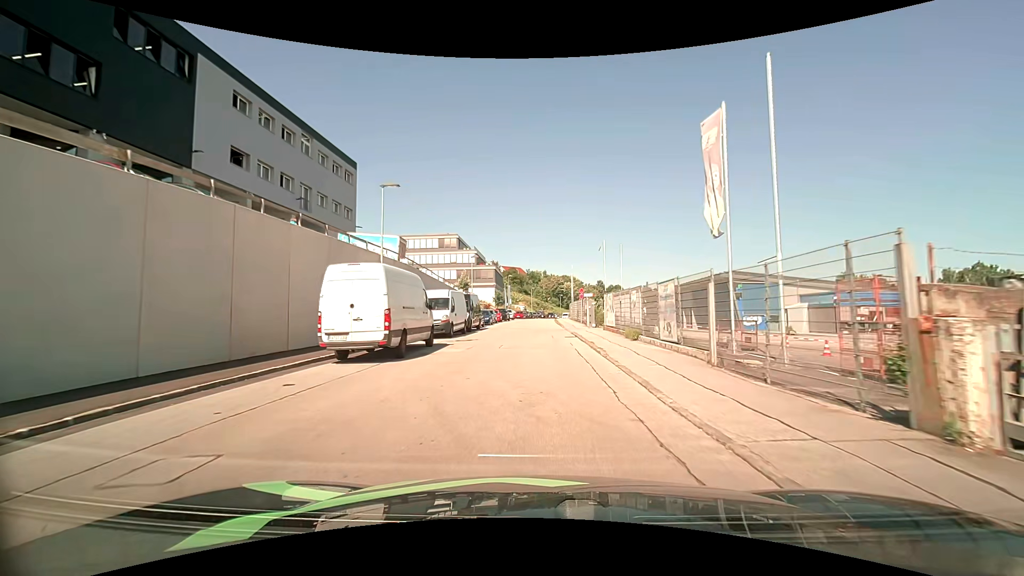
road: residential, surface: asphalt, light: Day
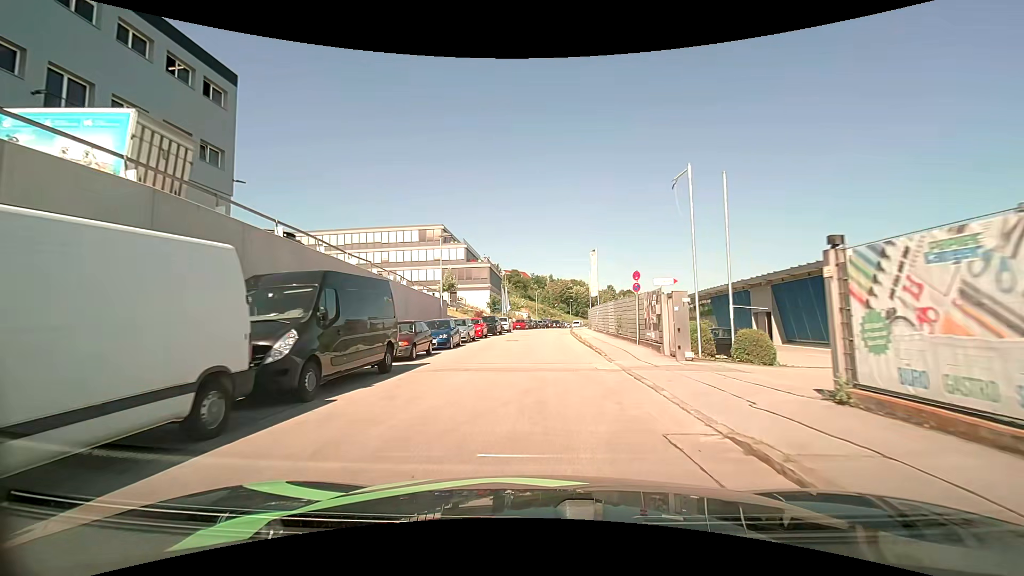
(+0.1, +22.6) m; -1°
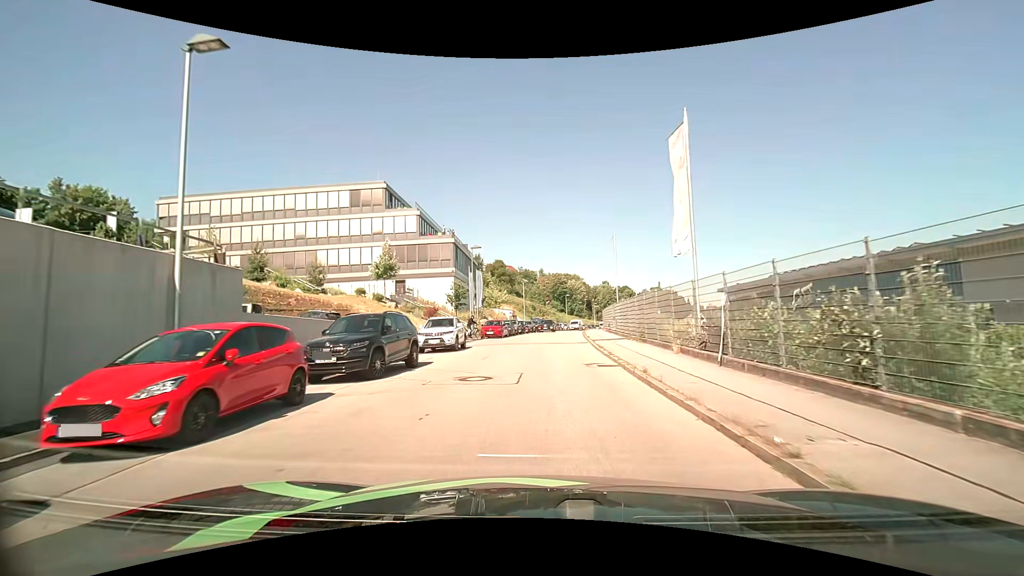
(+0.4, +28.1) m; +1°
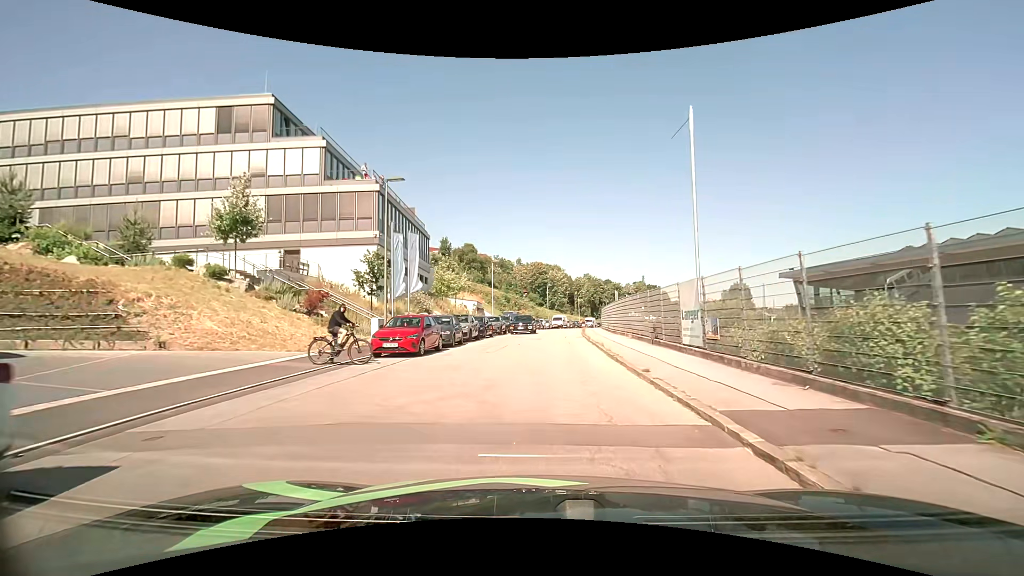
(+0.4, +21.4) m; +3°
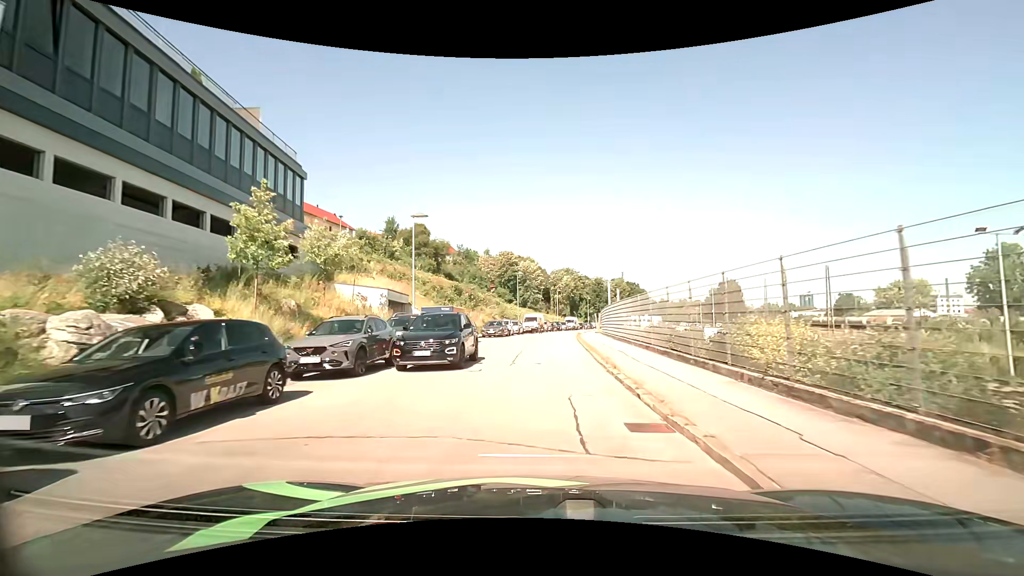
(+0.7, +25.8) m; +3°
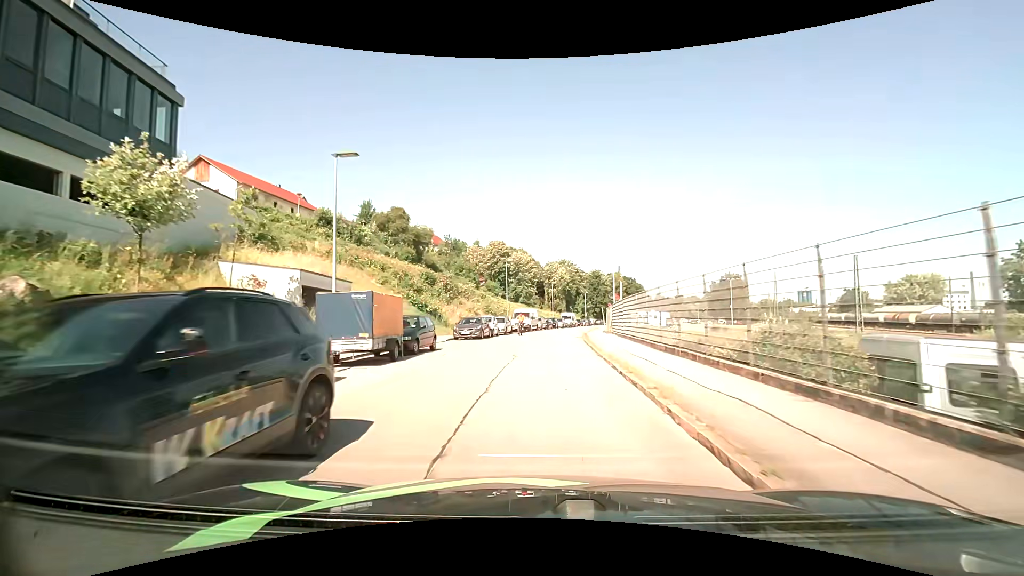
(0.0, +11.2) m; +1°
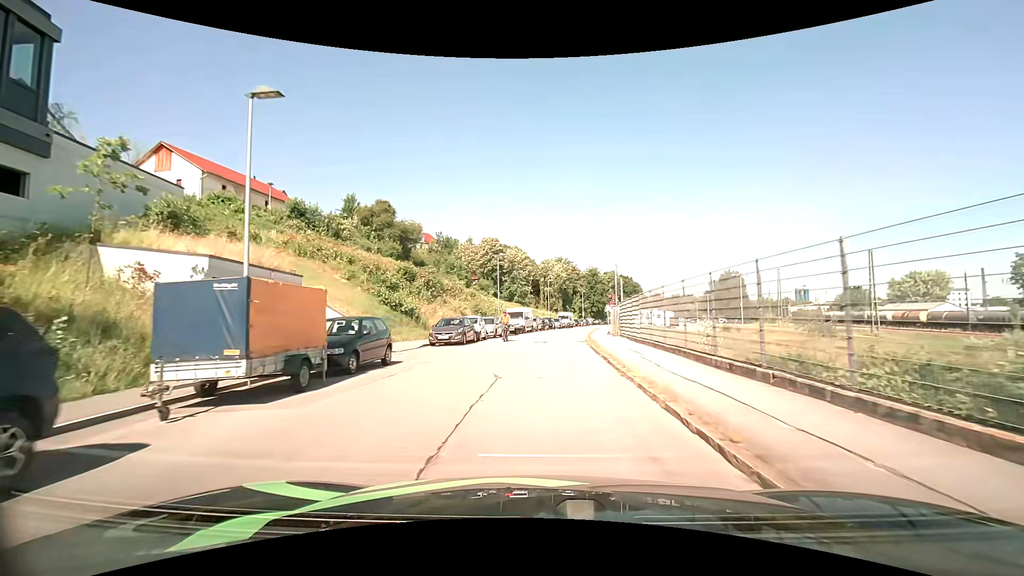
(0.0, +5.6) m; +1°
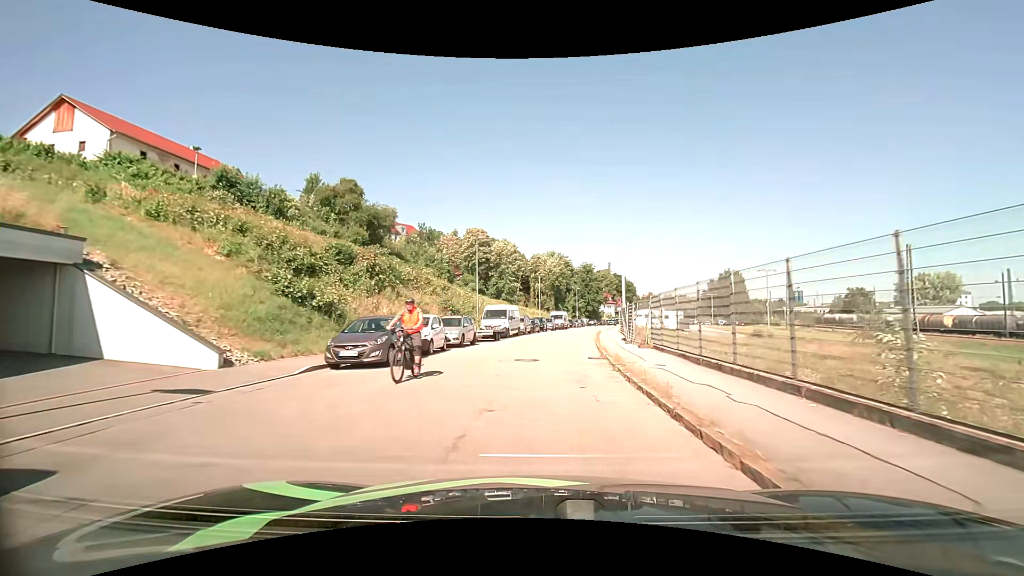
(-0.1, +11.2) m; 0°
(0, +10) (0, +20) (+1, +30) (+3, +40) (+4, +50) (+6, +60) (+8, +69) (+10, +79) (+12, +89) (+14, +99) m
